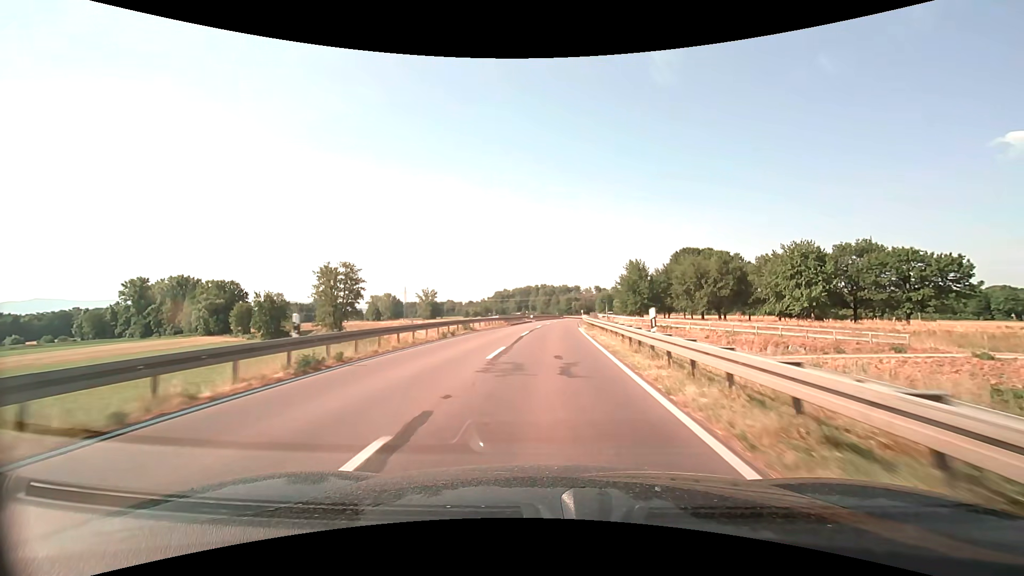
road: secondary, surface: asphalt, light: Day
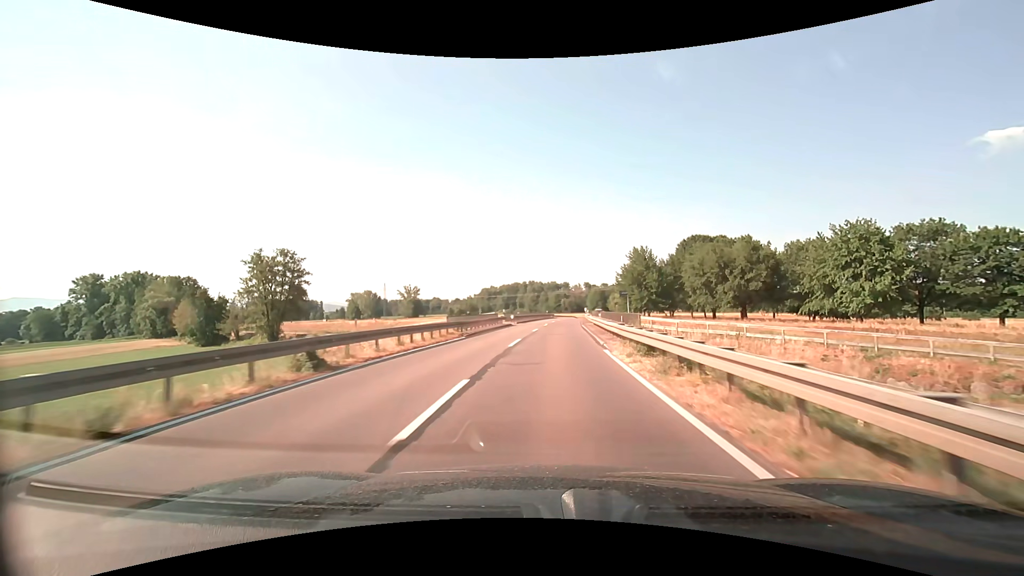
(+0.2, +20.2) m; +1°
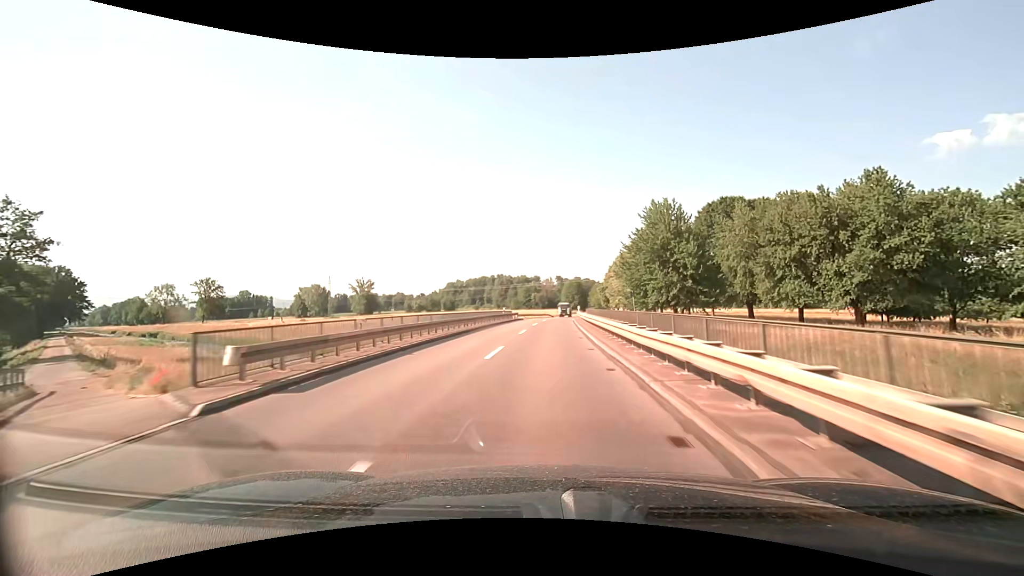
(+1.5, +40.5) m; +3°
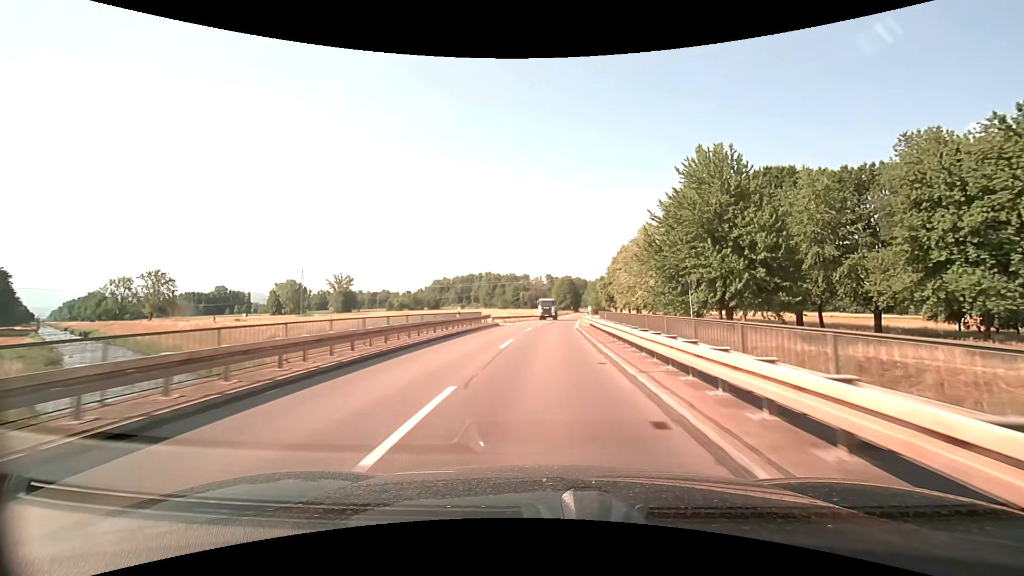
(+0.3, +20.3) m; +2°
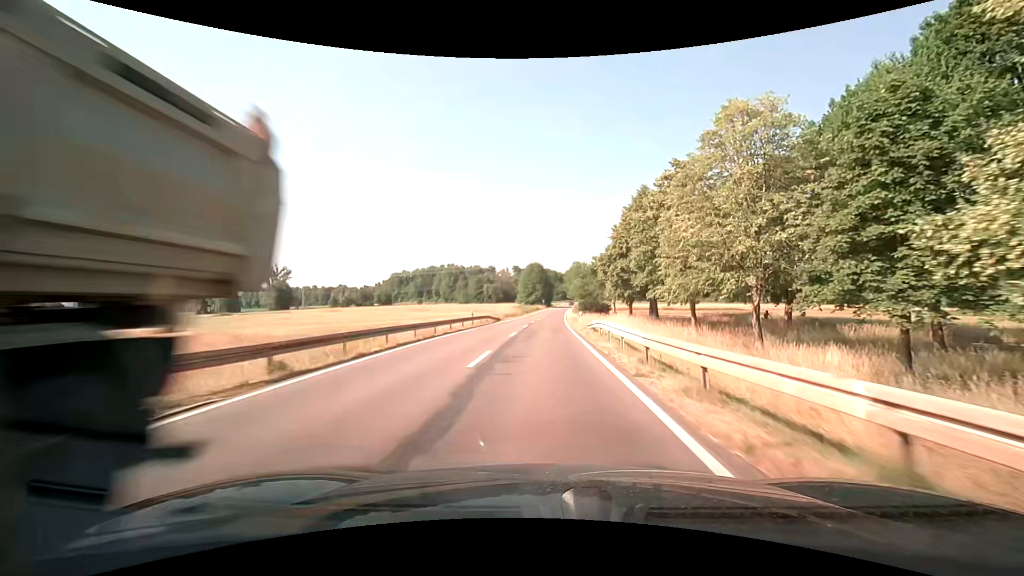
(+1.1, +40.7) m; +3°
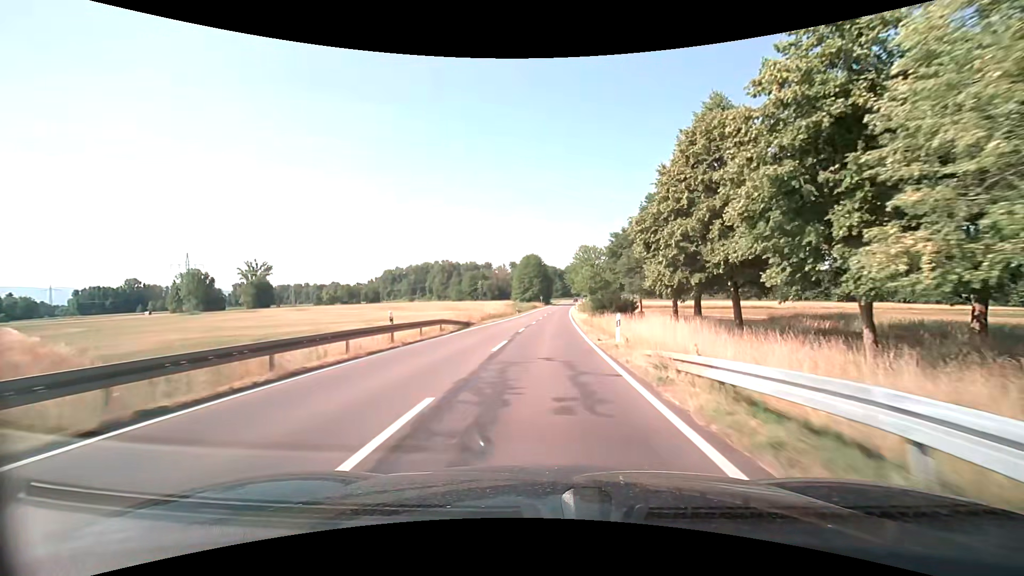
(+0.1, +20.4) m; +1°
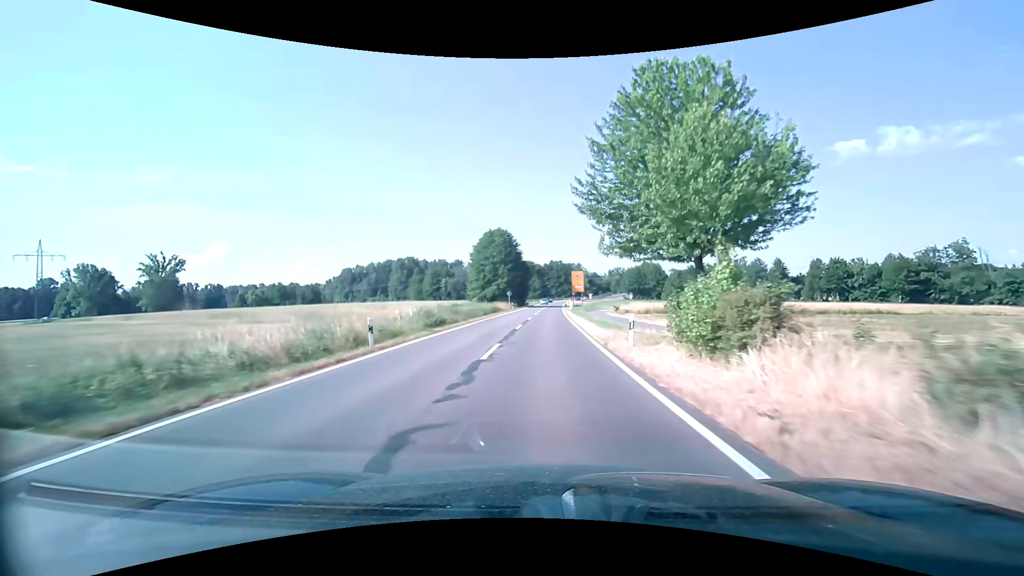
(+0.8, +50.8) m; +3°
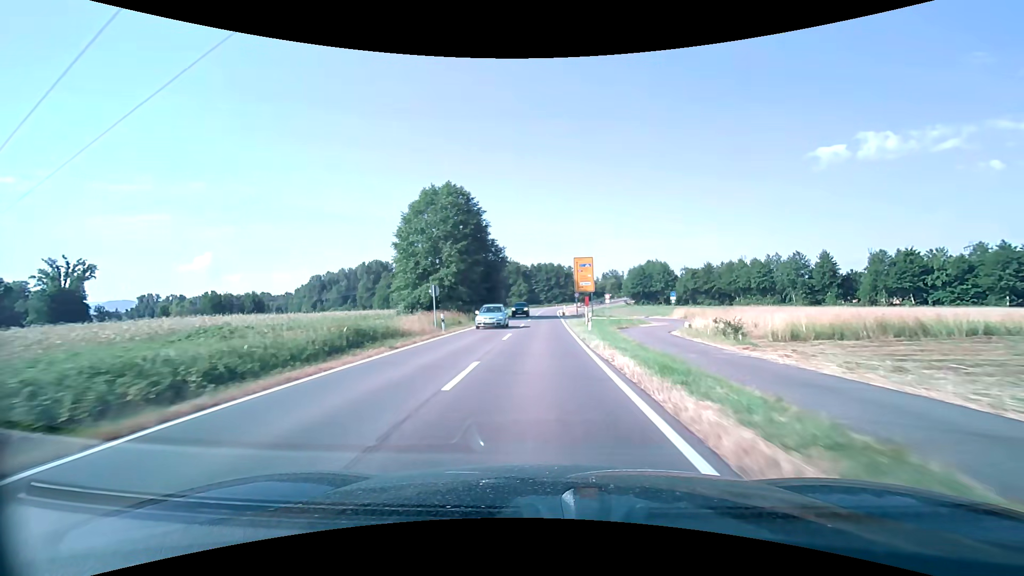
(+0.5, +40.1) m; +1°
(0, +10) (0, +20) (0, +30) (0, +40) (0, +50) (0, +60) (+1, +70) (+1, +80) (+1, +90) (+1, +100) m
